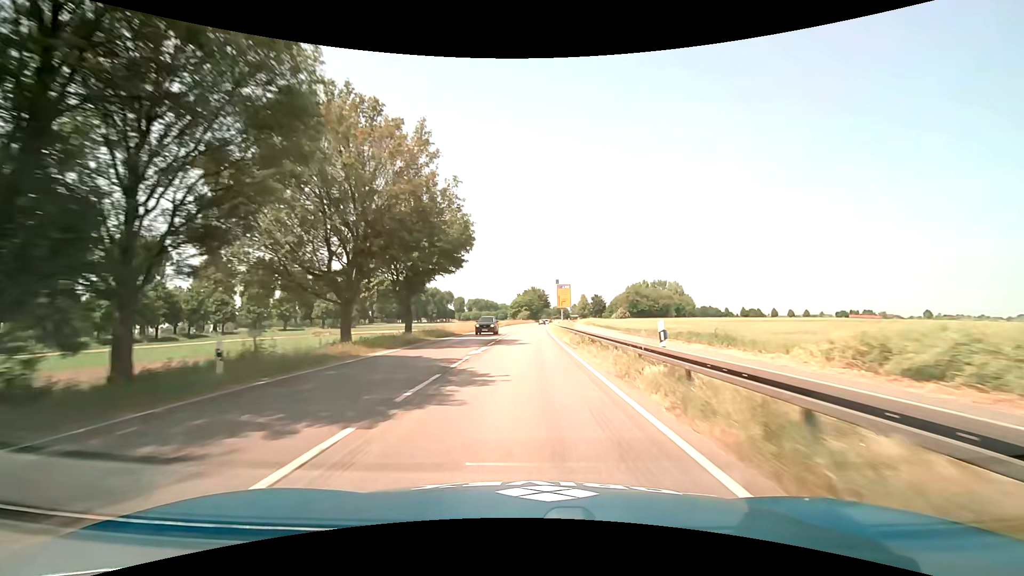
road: primary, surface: asphalt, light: Day
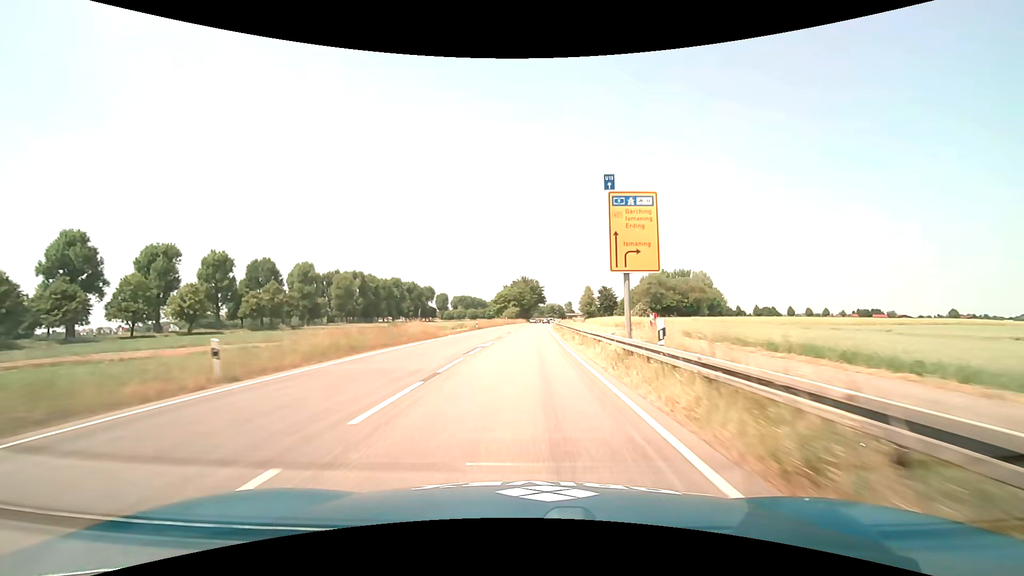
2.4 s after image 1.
(+0.2, +49.5) m; +1°
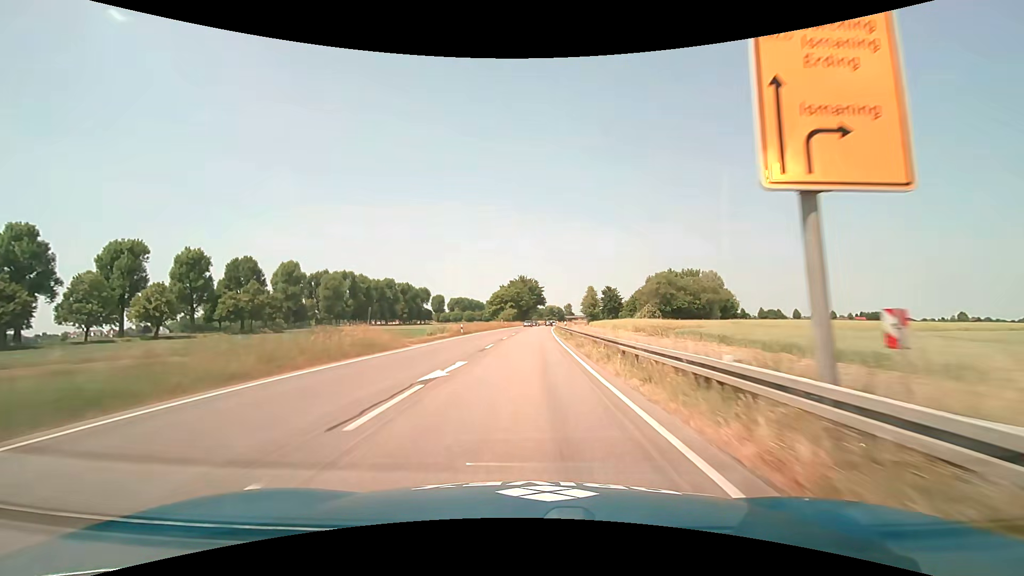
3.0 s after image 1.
(0.0, +12.4) m; 0°
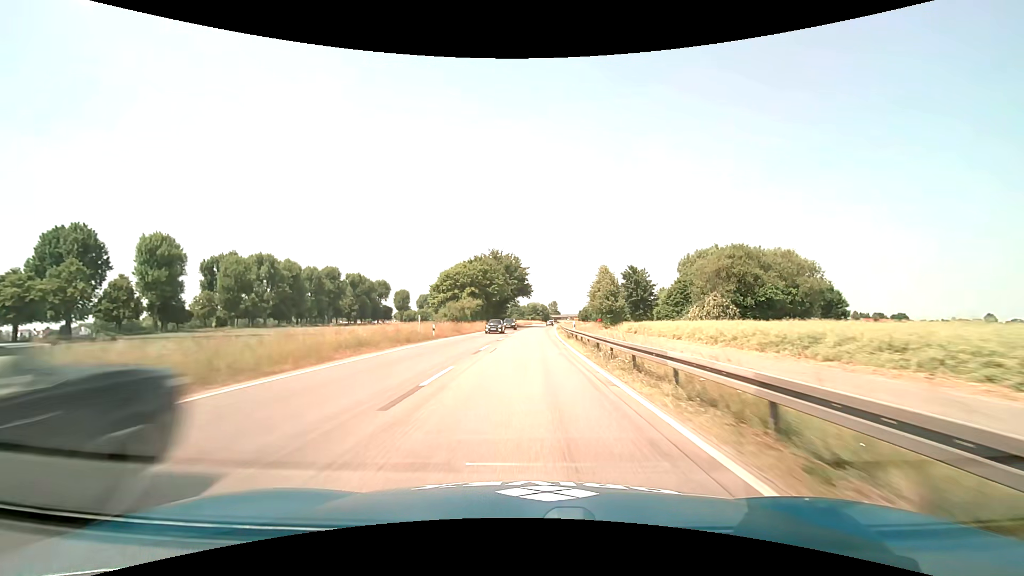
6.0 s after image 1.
(+0.8, +61.9) m; +2°
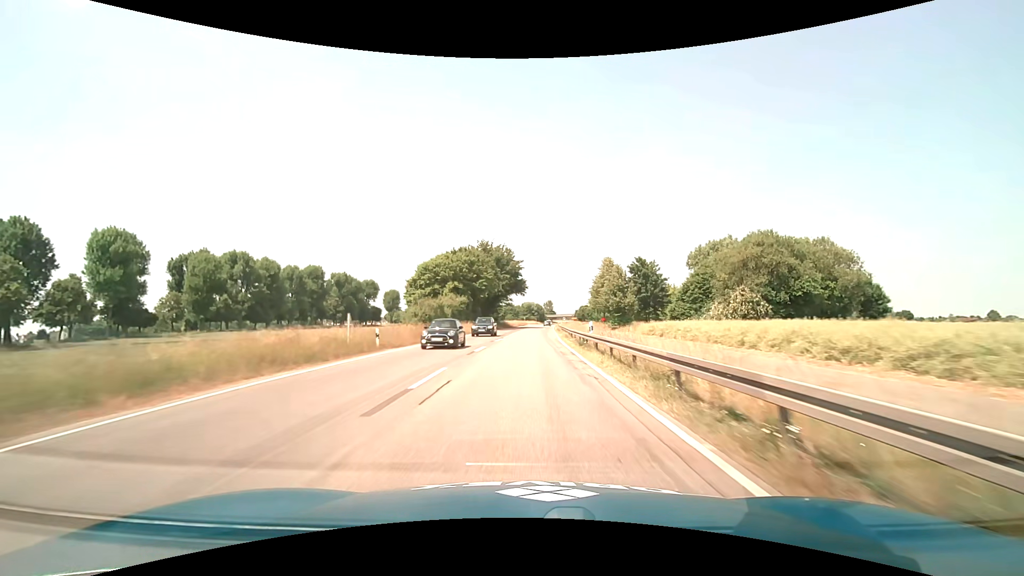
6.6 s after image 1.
(+0.1, +12.5) m; +1°
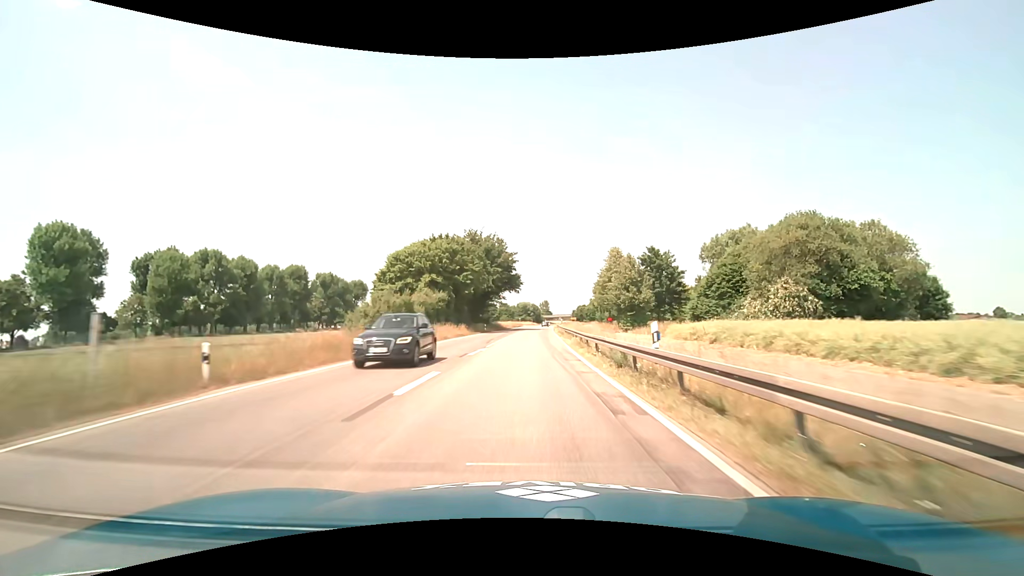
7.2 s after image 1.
(0.0, +12.5) m; 0°
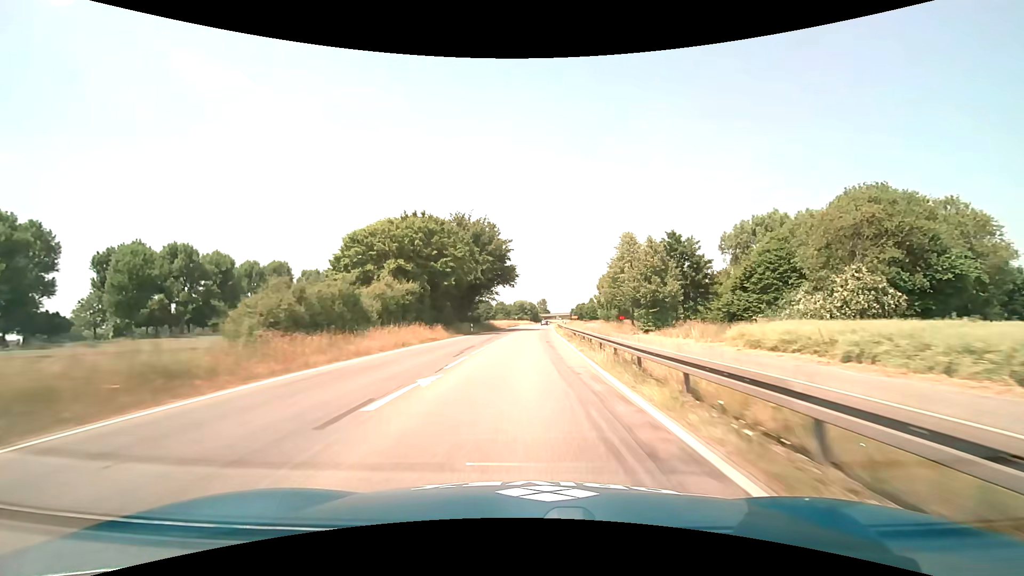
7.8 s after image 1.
(0.0, +12.5) m; 0°
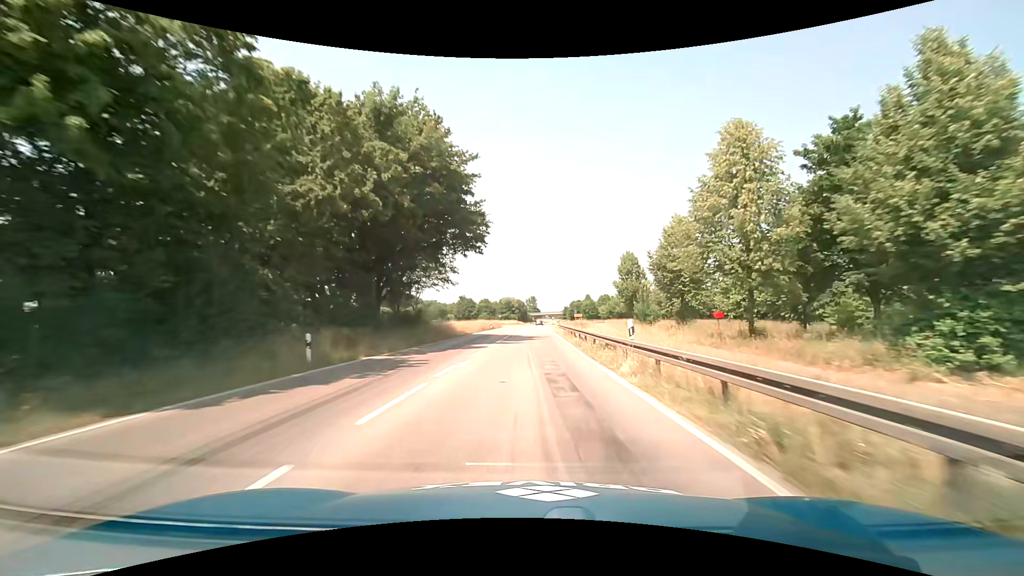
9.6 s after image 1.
(+0.4, +37.4) m; +1°
(0, +10) (0, +20) (0, +30) (0, +40) (0, +50) (+1, +60) (+1, +70) (+1, +80) (+1, +90) (+2, +100) m
